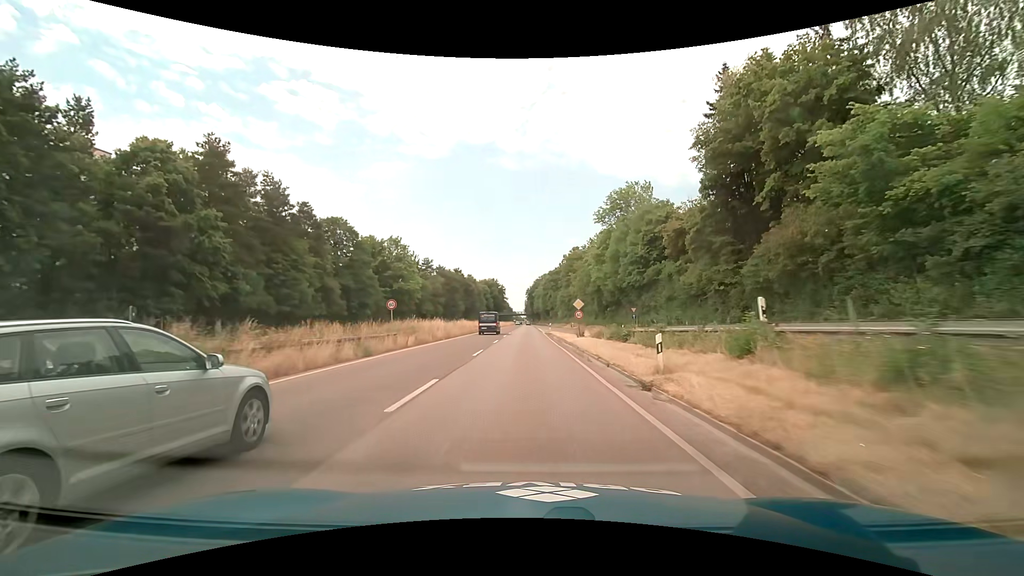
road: trunk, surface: asphalt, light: Day
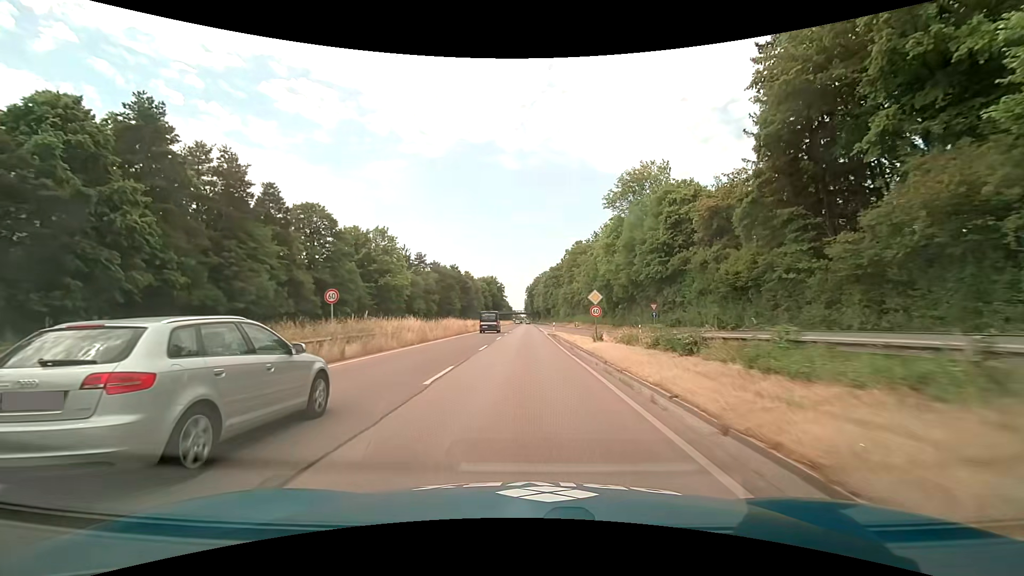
(0.0, +9.2) m; 0°
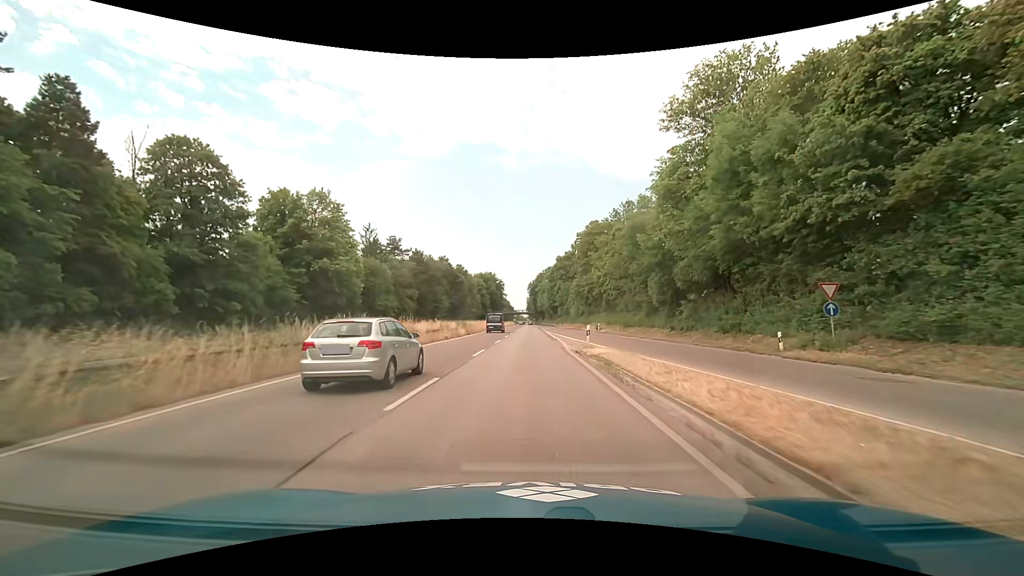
(0.0, +27.5) m; 0°
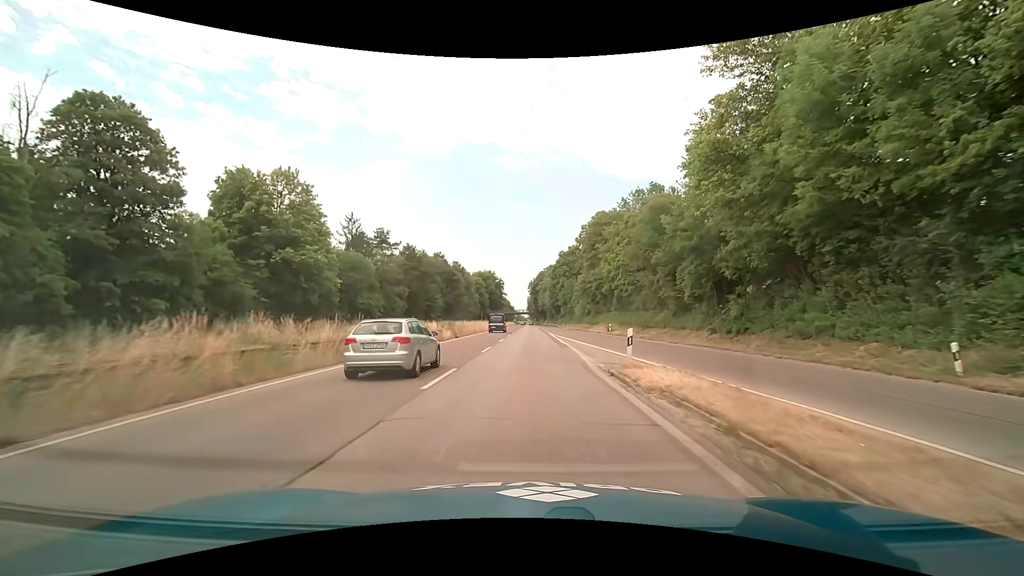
(0.0, +9.2) m; 0°
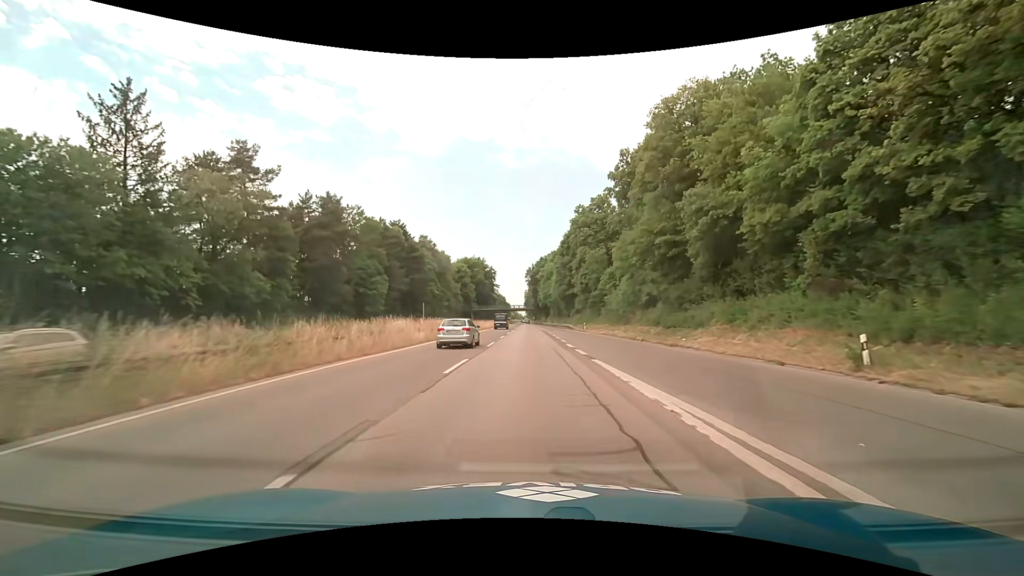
(+0.1, +45.7) m; 0°
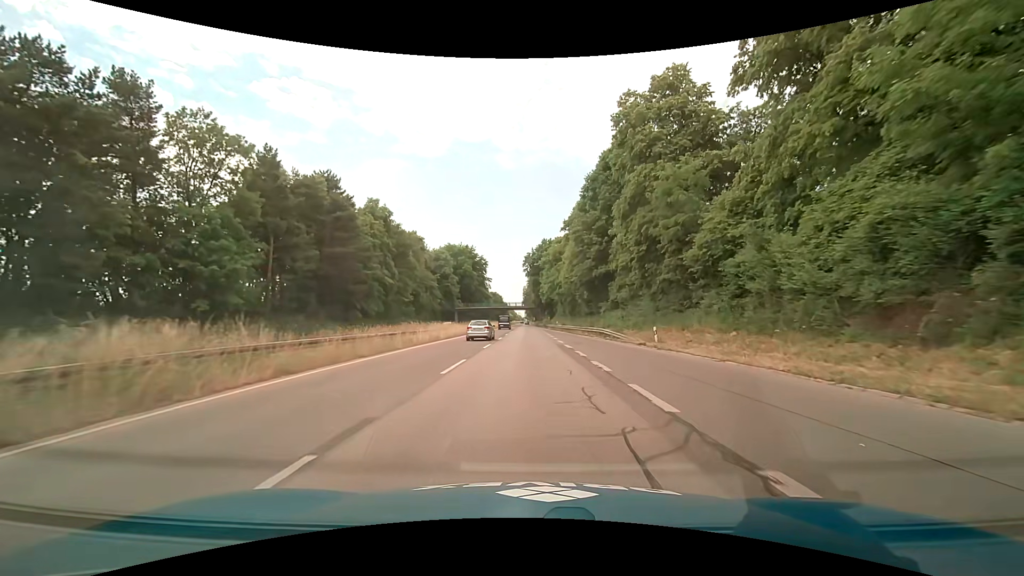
(0.0, +36.6) m; 0°
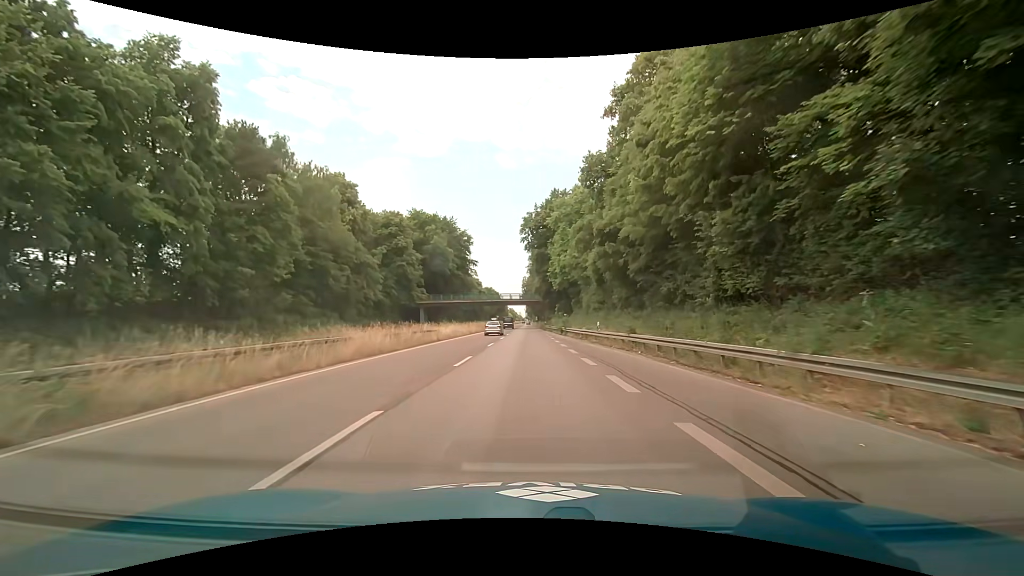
(+0.2, +45.8) m; 0°
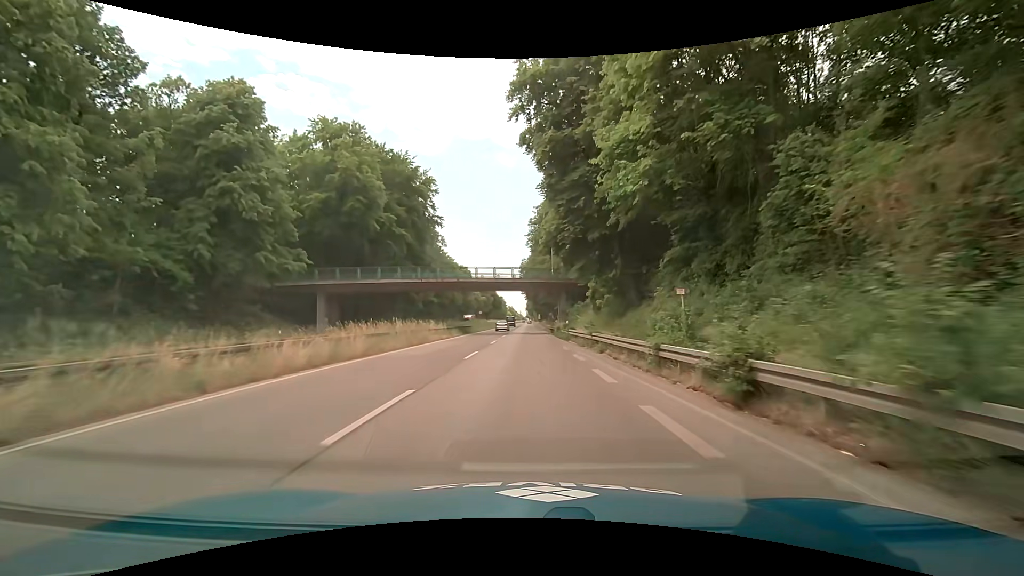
(-0.1, +45.8) m; 0°
(0, +10) (0, +20) (0, +30) (-1, +40) (-1, +50) (-1, +60) (-1, +70) (-1, +80) (-1, +90) (-2, +100) m
